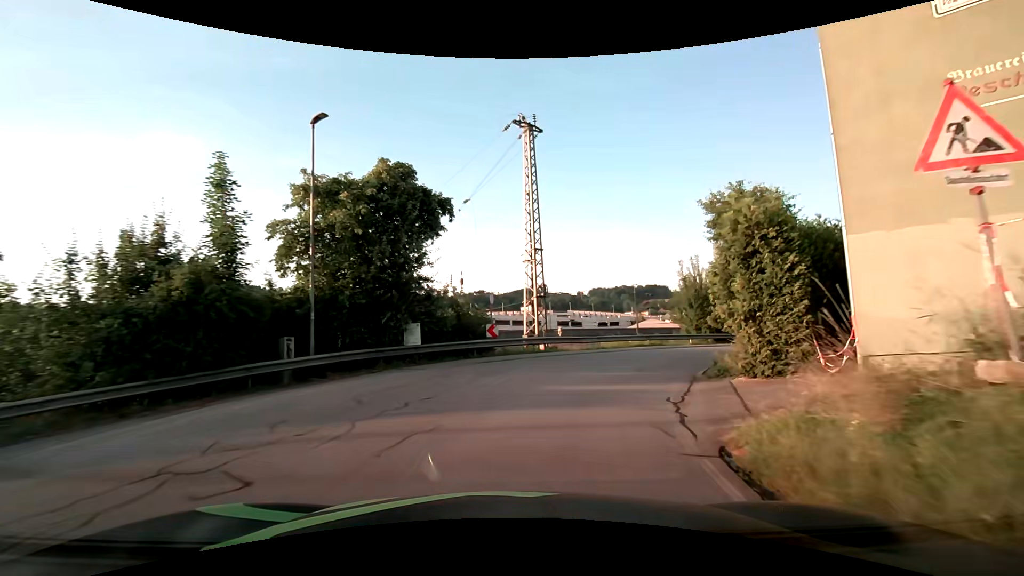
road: residential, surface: asphalt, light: Day
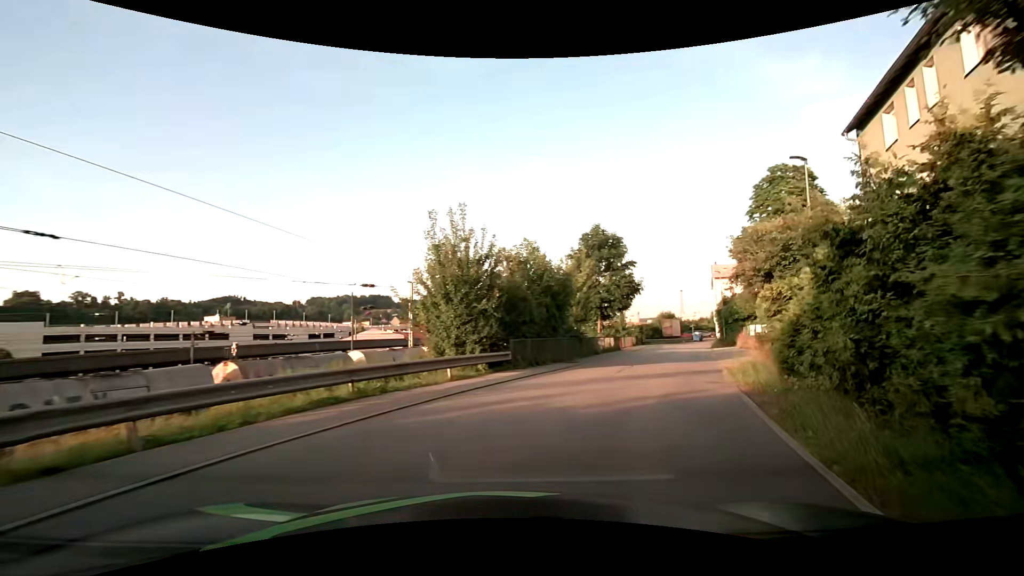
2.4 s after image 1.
(+3.9, +17.4) m; +29°
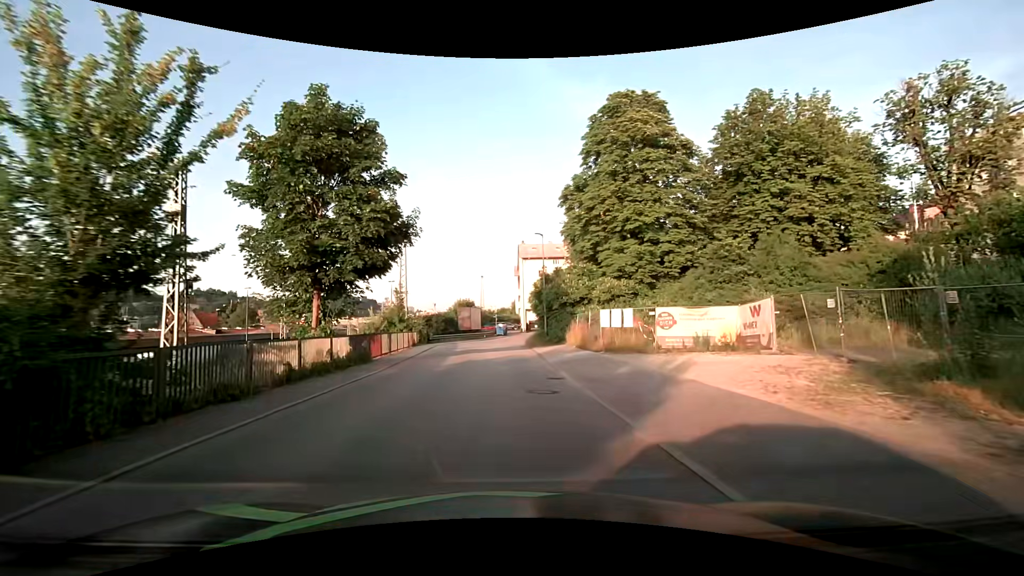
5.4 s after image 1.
(+6.4, +21.1) m; +25°
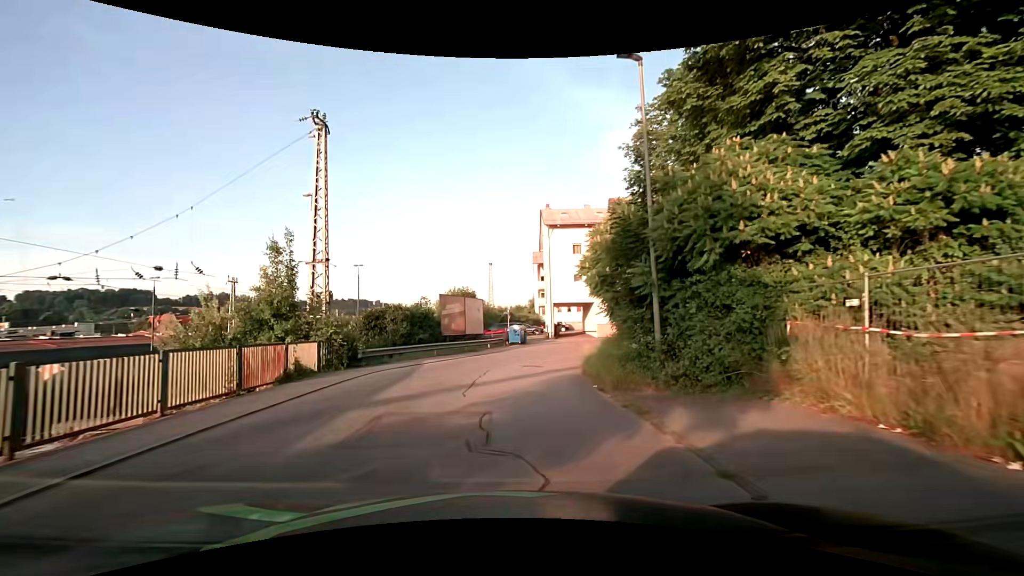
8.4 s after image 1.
(-0.6, +24.5) m; -3°
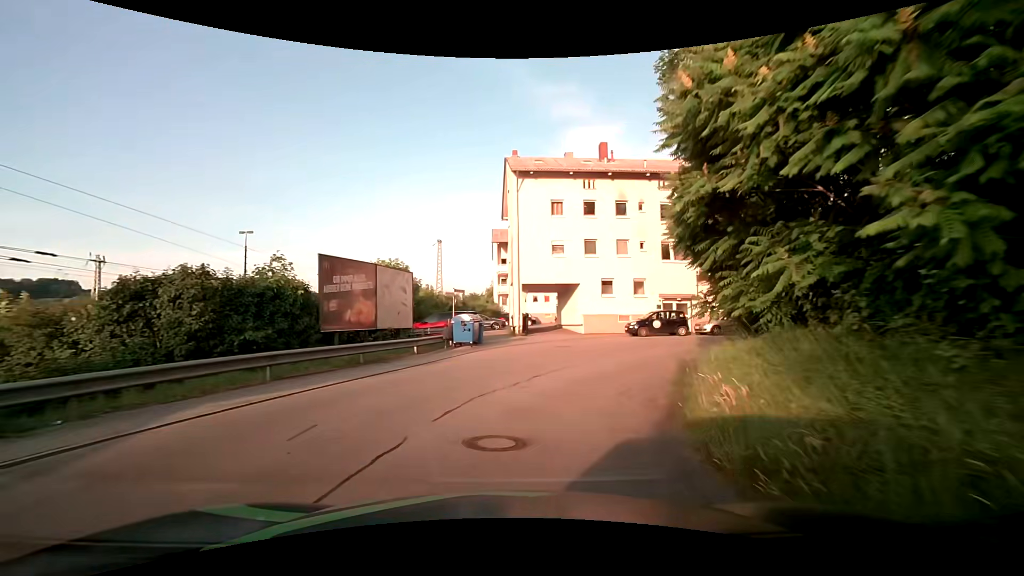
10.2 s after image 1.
(+0.5, +14.4) m; +5°
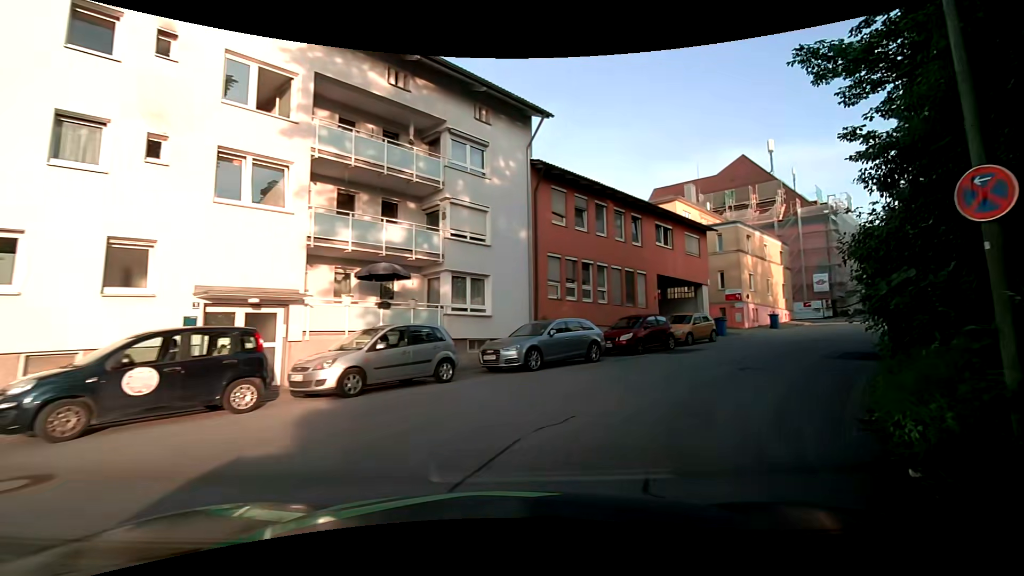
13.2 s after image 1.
(+5.9, +19.9) m; +41°
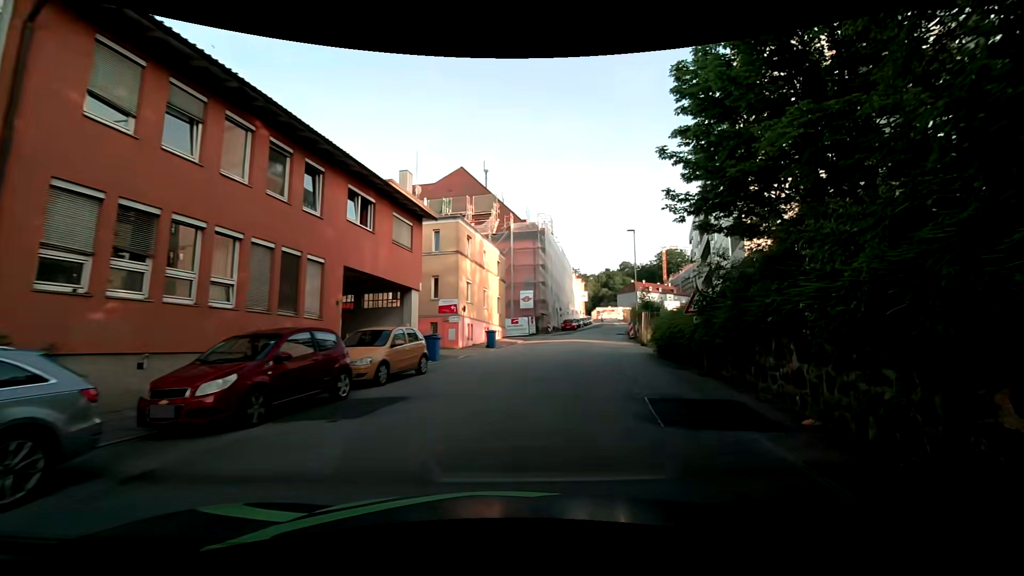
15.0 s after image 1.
(+3.2, +10.2) m; +34°
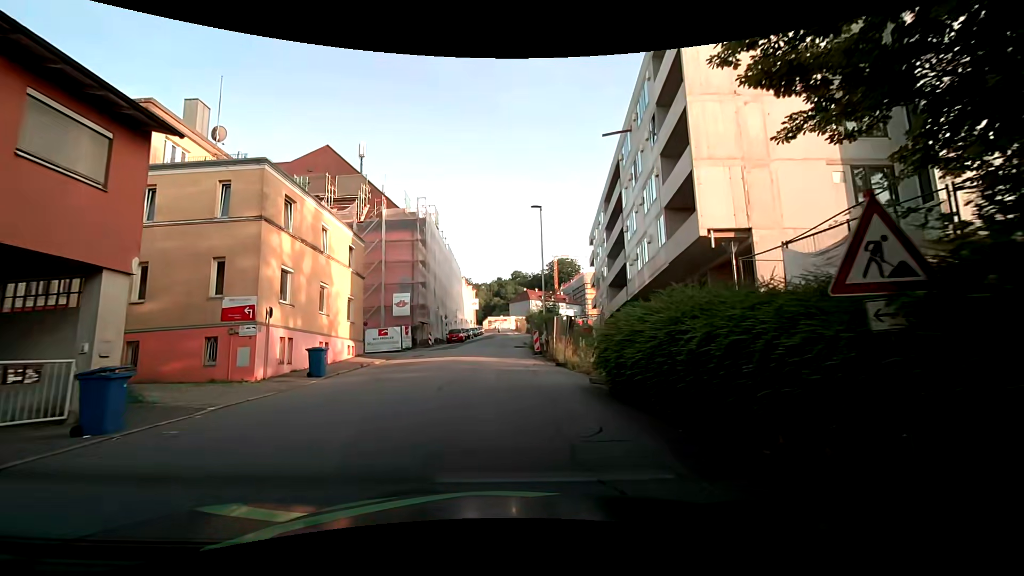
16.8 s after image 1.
(+1.6, +11.0) m; +14°
